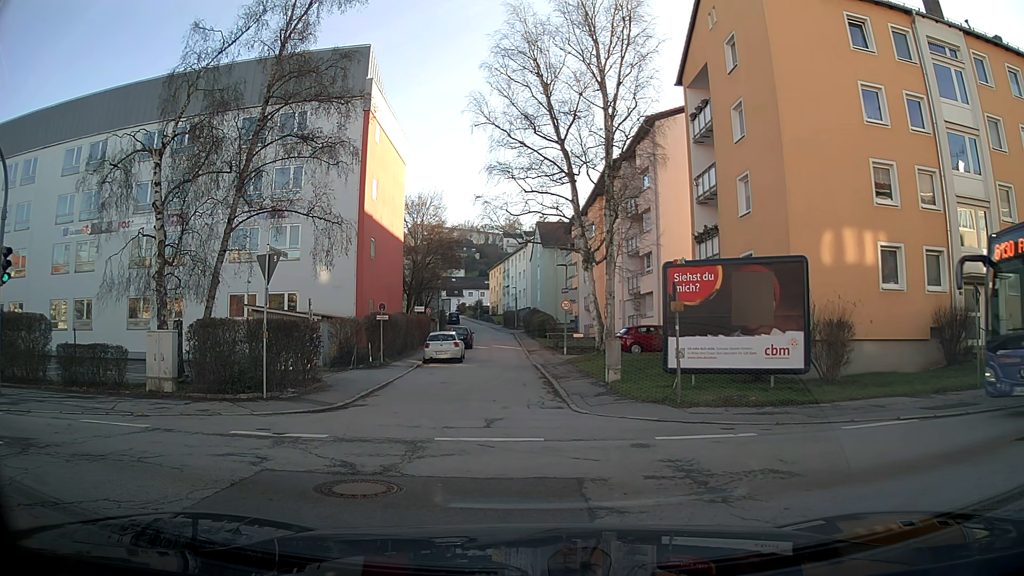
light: Day
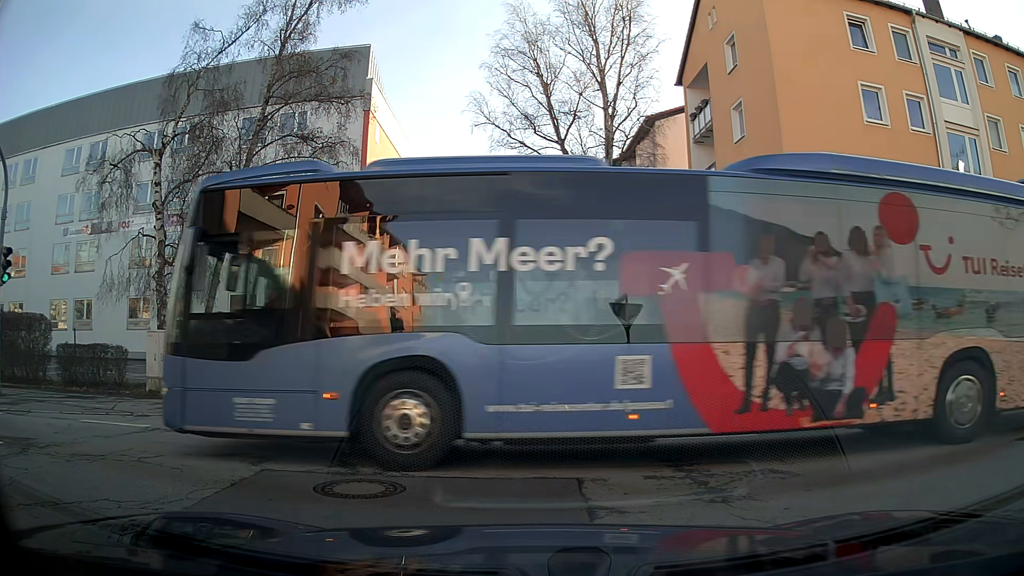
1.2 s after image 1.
(0.0, 0.0) m; 0°
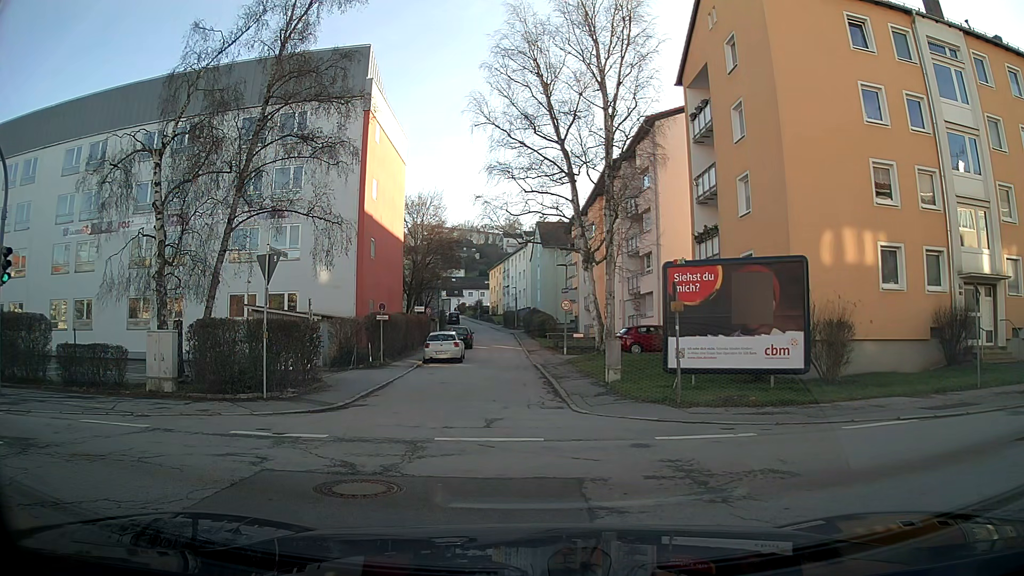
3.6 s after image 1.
(0.0, 0.0) m; 0°
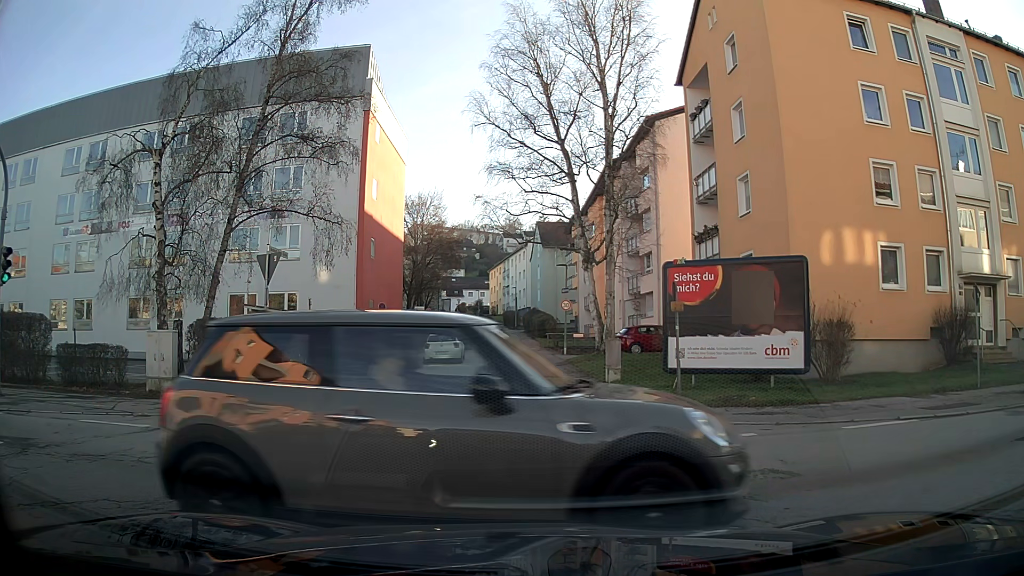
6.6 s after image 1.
(0.0, 0.0) m; 0°
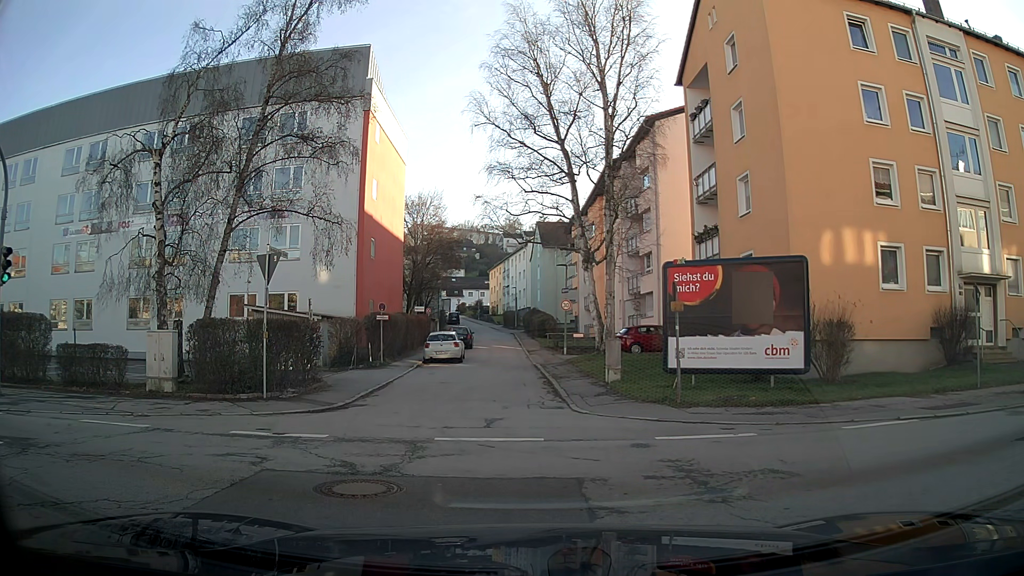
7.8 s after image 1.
(0.0, 0.0) m; 0°
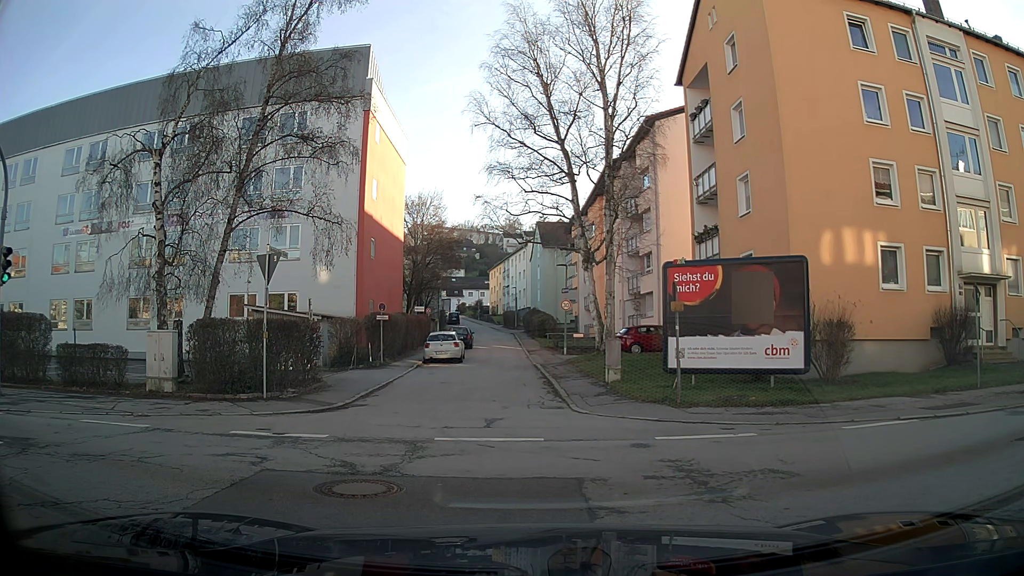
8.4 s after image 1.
(0.0, 0.0) m; 0°
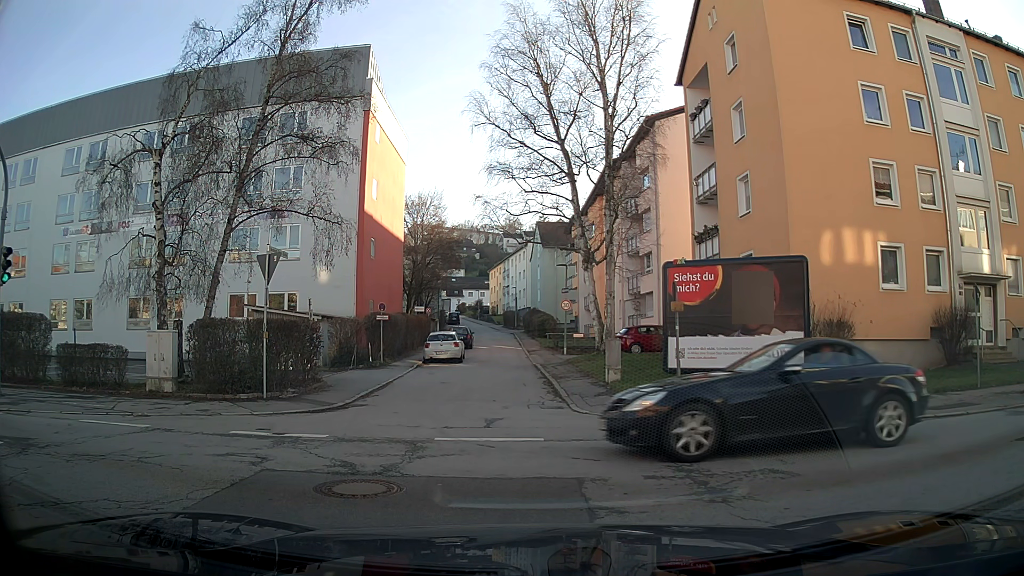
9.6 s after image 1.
(0.0, 0.0) m; 0°
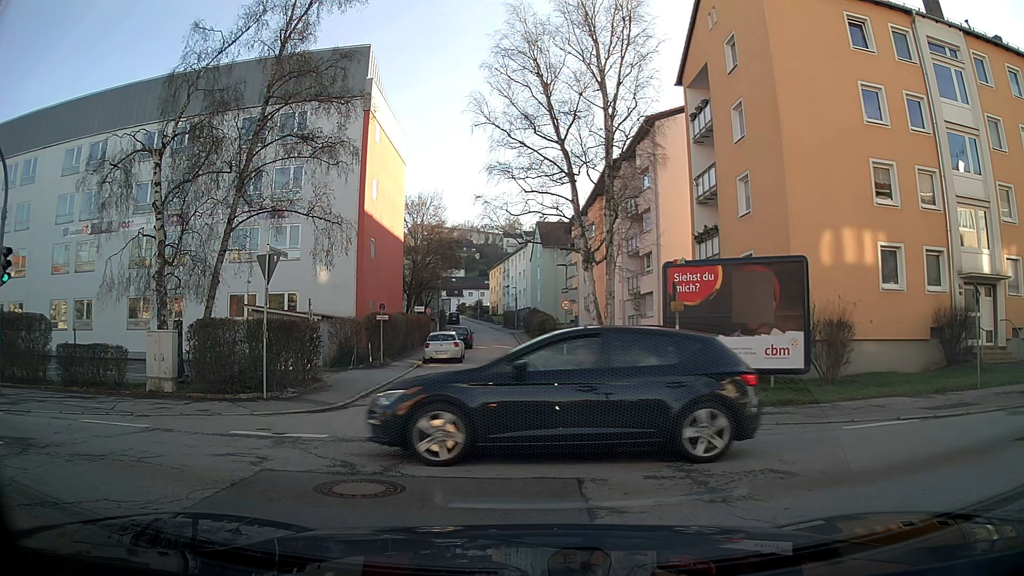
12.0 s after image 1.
(0.0, 0.0) m; 0°
(-5, +7) (-15, +8) (-25, +8) (-35, +8) (-45, +8) (-55, +7) (-65, +8) (-75, +8) (-85, +8) (-95, +9) m
